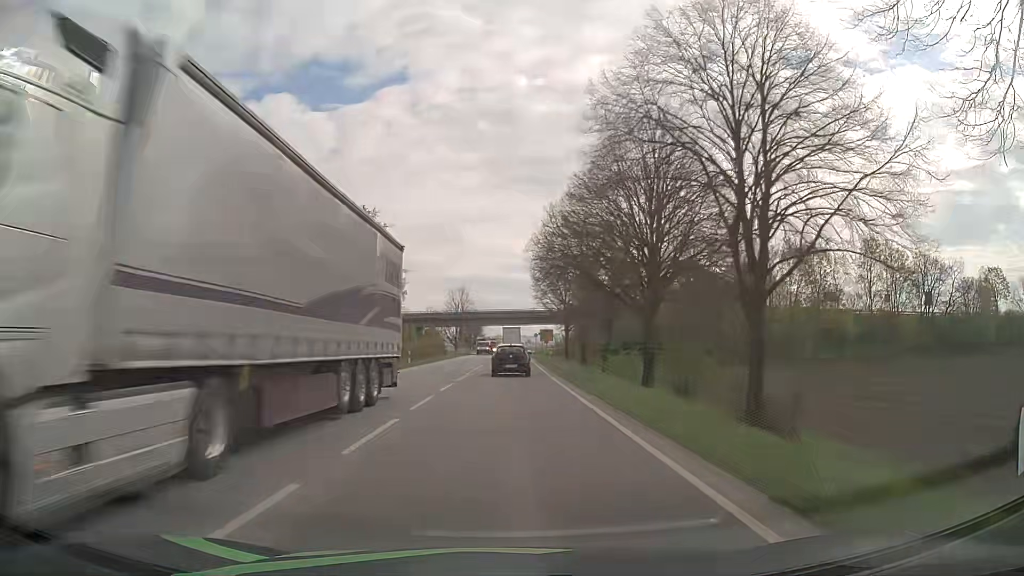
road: primary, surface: asphalt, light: Day
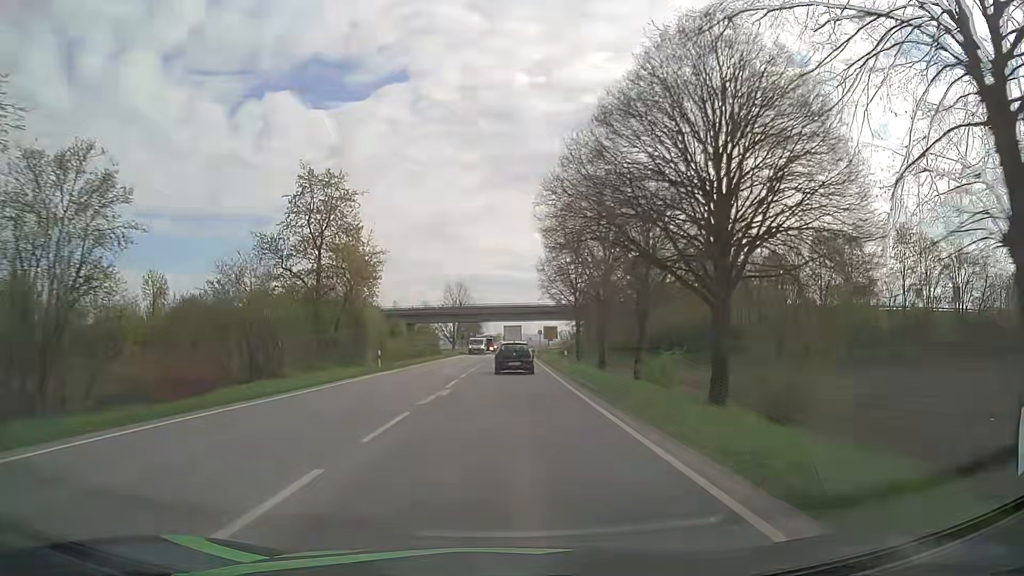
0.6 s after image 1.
(+0.1, +11.1) m; 0°
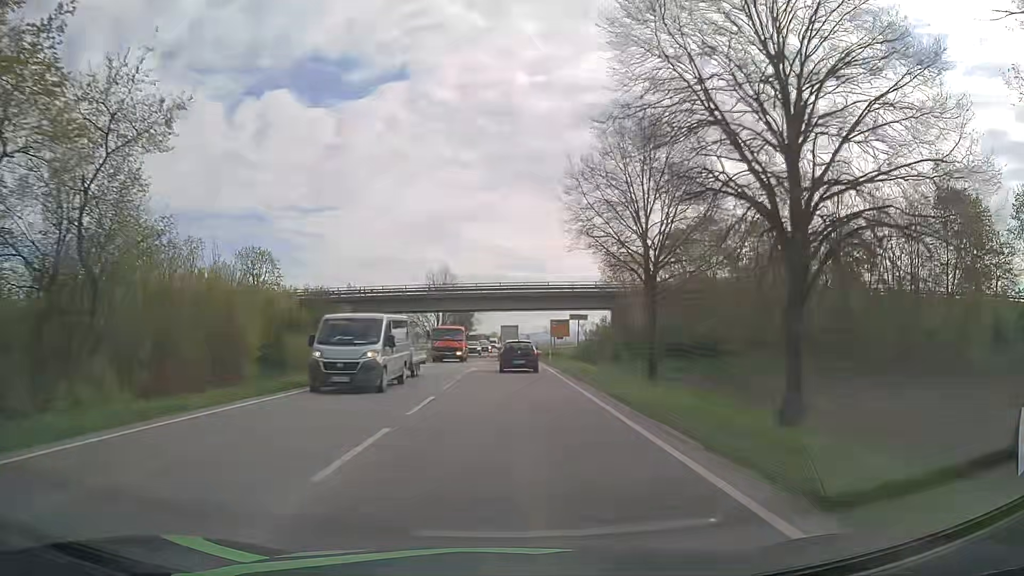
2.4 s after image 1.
(+0.1, +32.8) m; +1°
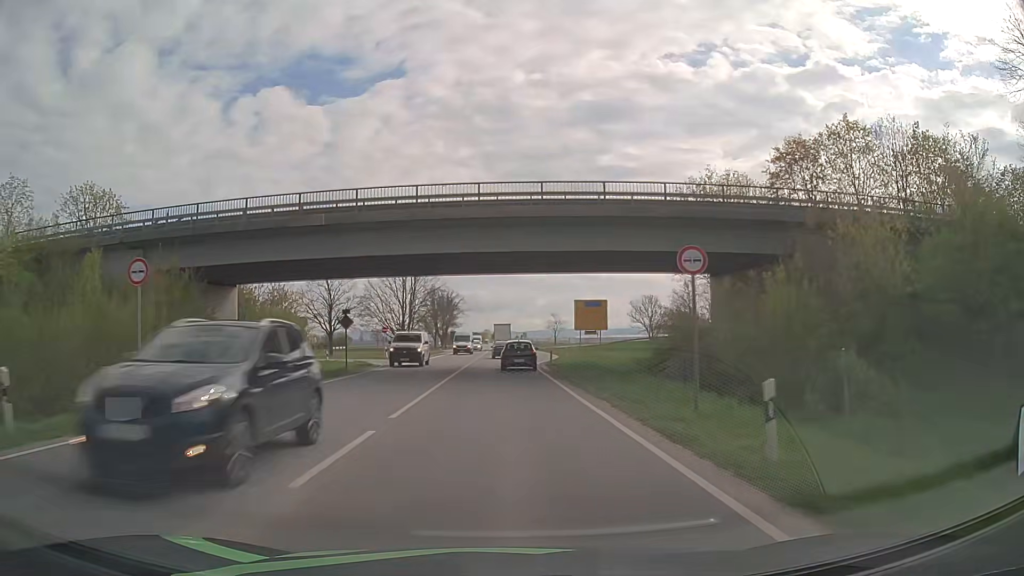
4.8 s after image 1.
(+0.1, +42.3) m; 0°
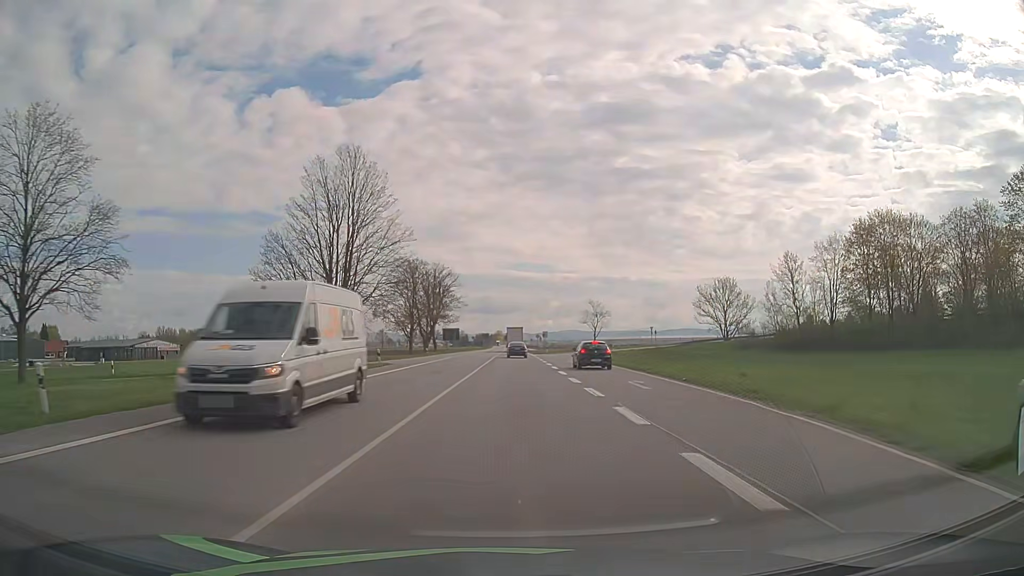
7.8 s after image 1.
(-0.3, +52.5) m; -2°
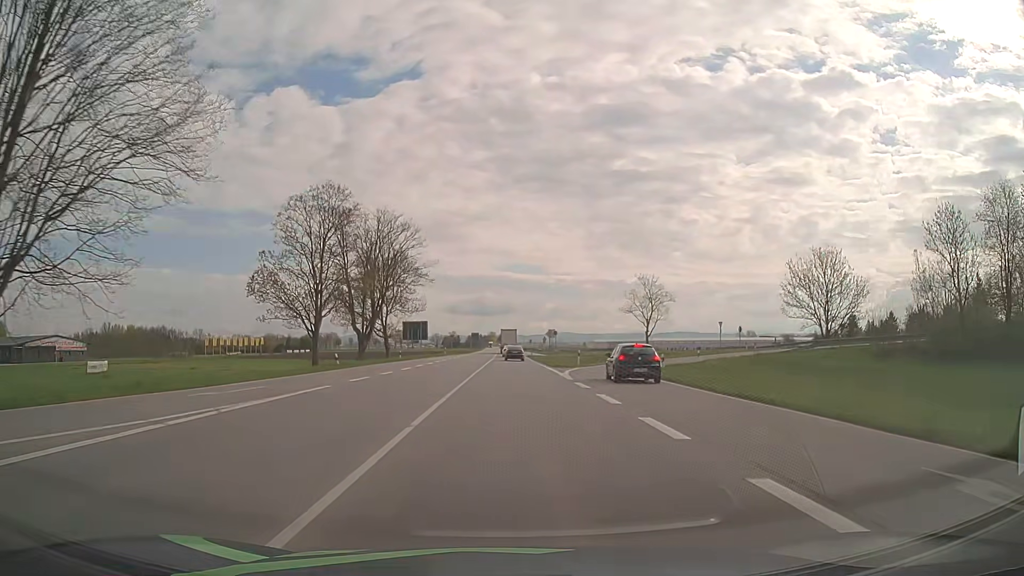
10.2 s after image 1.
(+0.6, +43.9) m; +1°
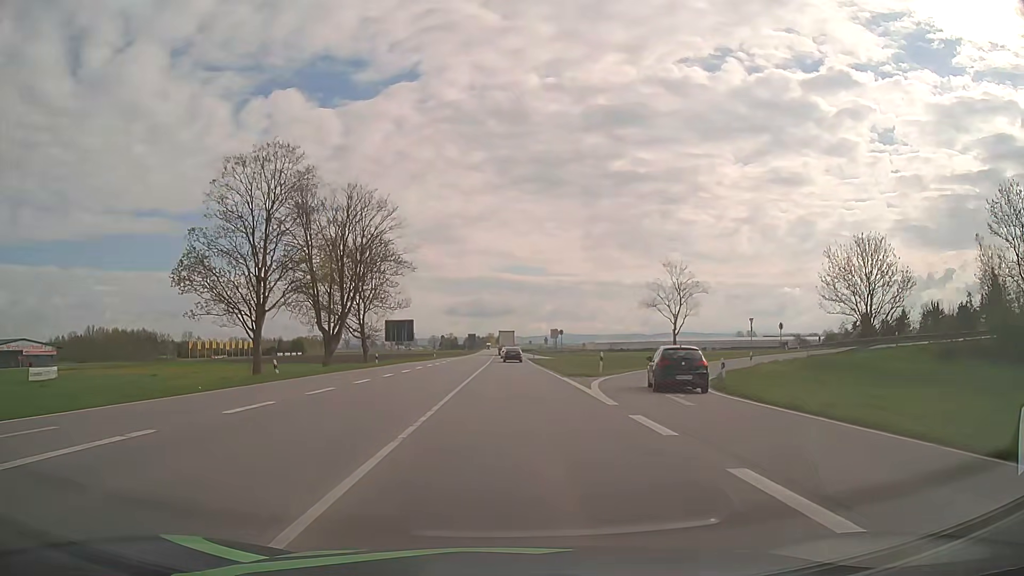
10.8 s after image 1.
(0.0, +11.3) m; 0°
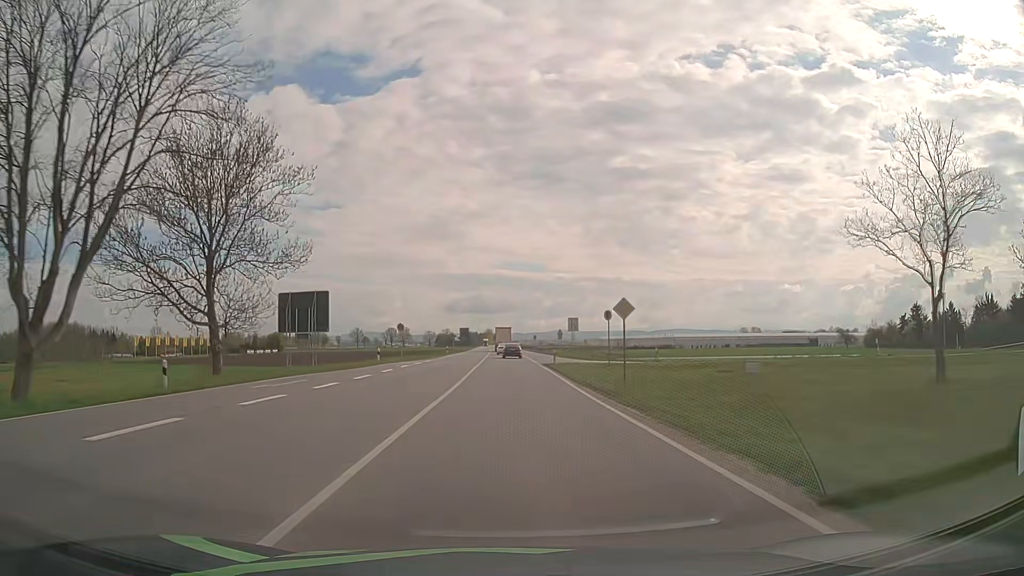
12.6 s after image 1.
(0.0, +34.9) m; 0°
(0, +10) (0, +20) (0, +30) (0, +40) (0, +50) (0, +60) (0, +70) (-1, +80) (-1, +90) (-1, +100) m
